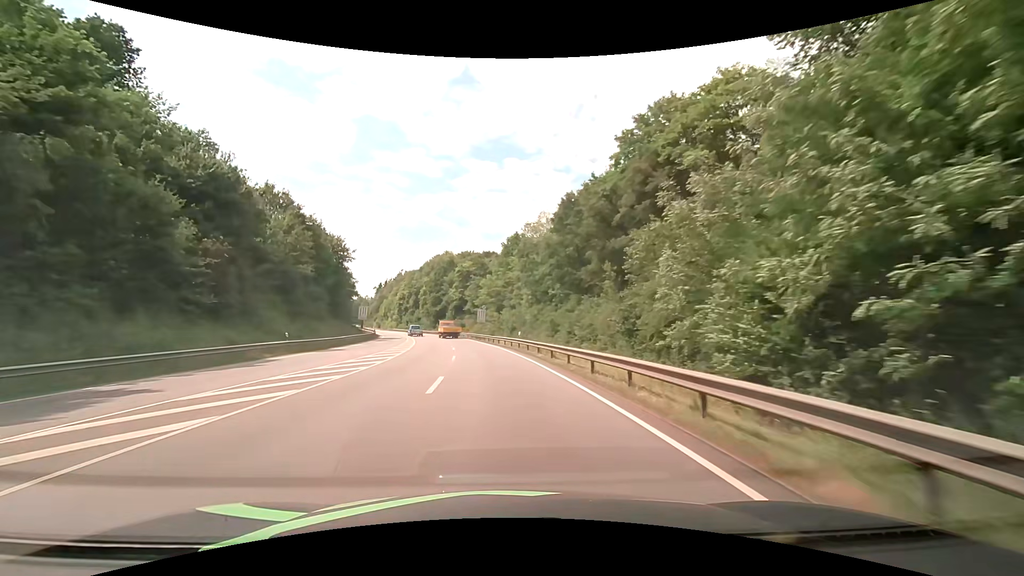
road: primary_link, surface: asphalt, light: Day
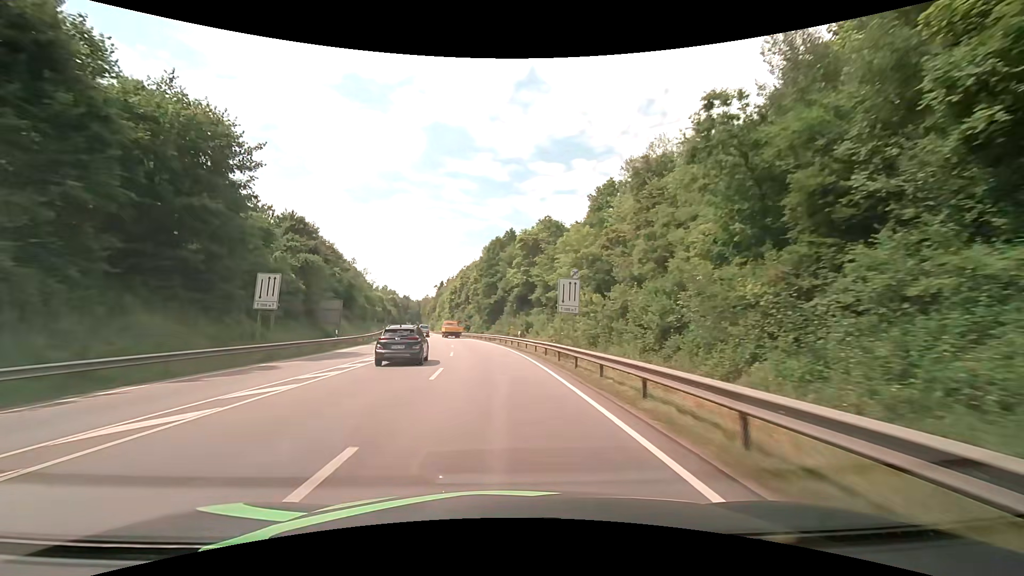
(-3.0, +45.8) m; -8°
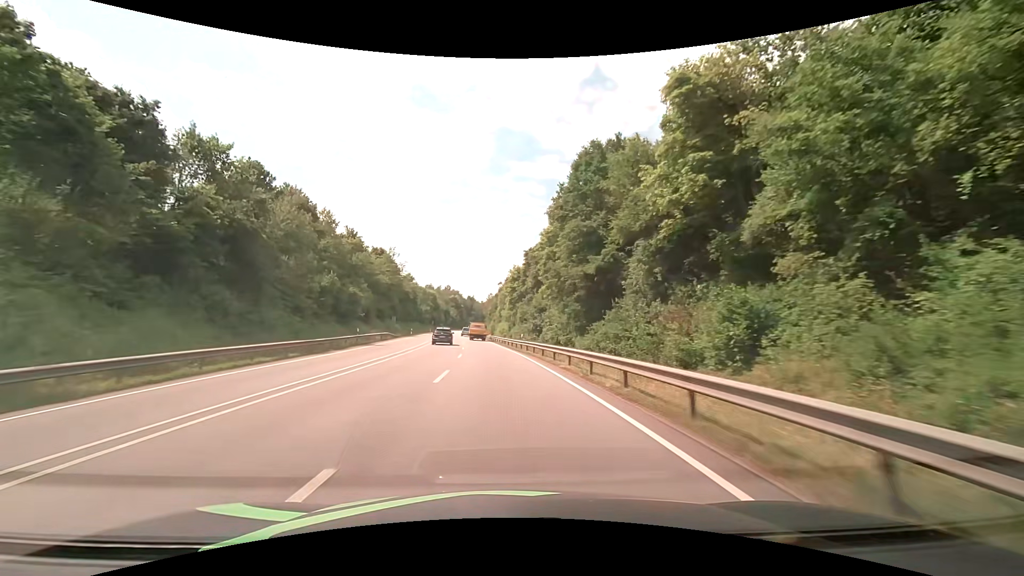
(-3.8, +49.7) m; -8°
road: primary
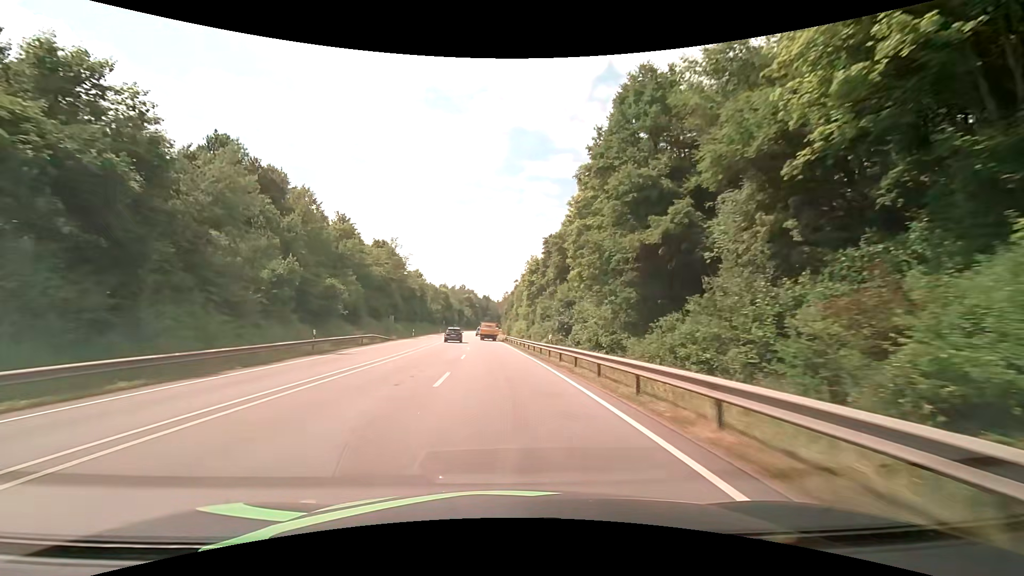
(-0.2, +13.1) m; -2°
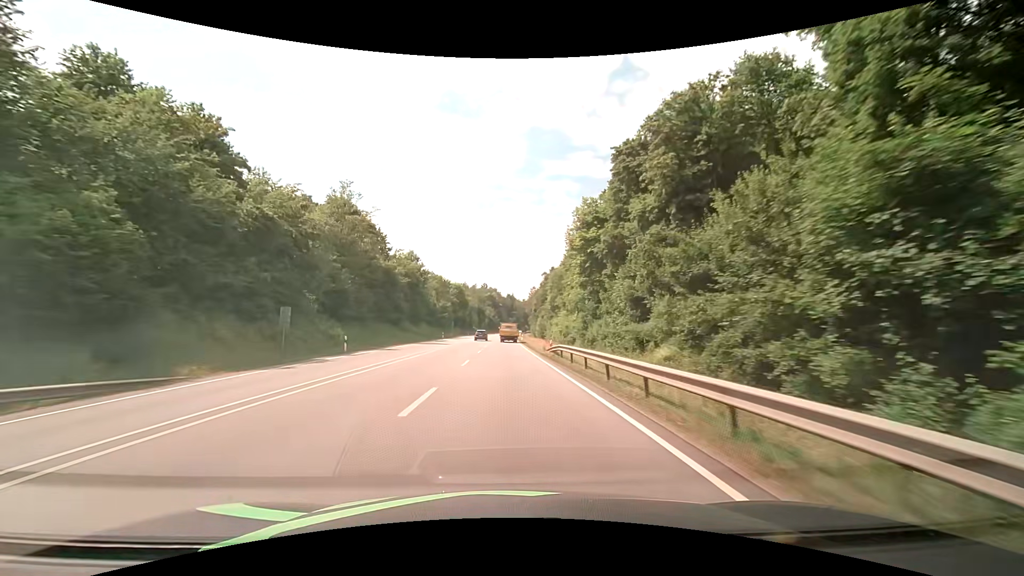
(-1.6, +40.8) m; -4°
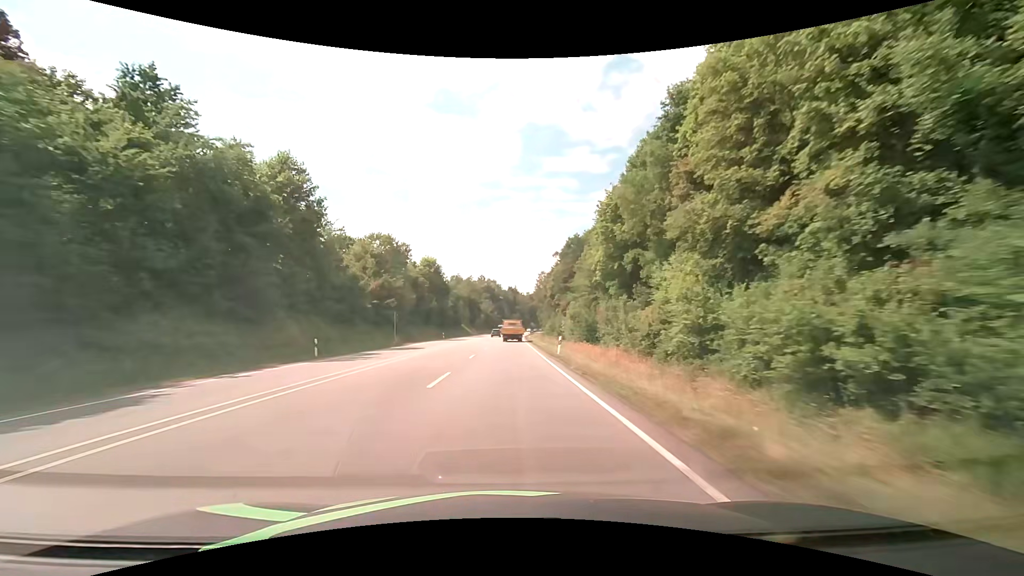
(-0.1, +57.0) m; 0°
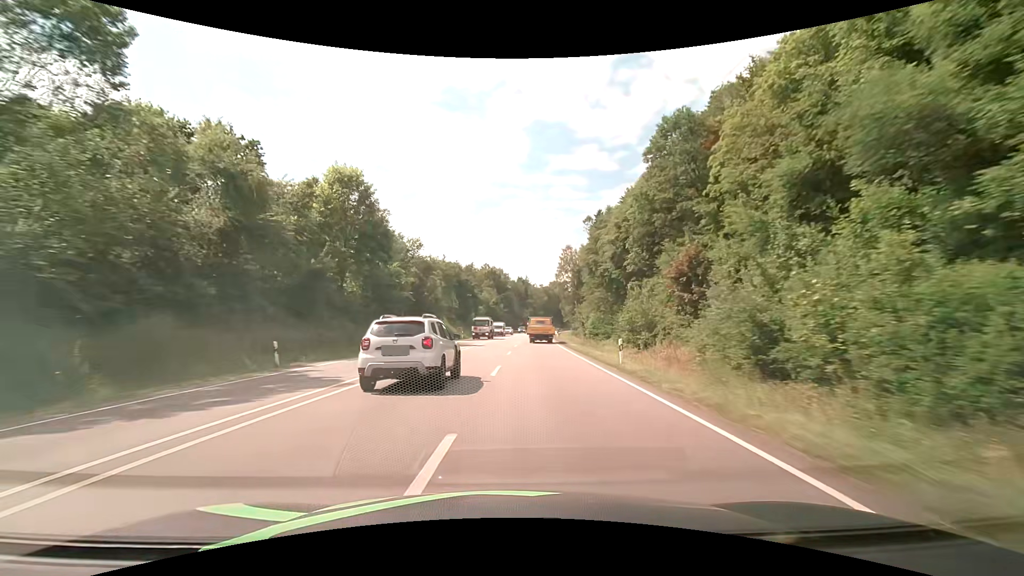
(-1.0, +58.3) m; -1°
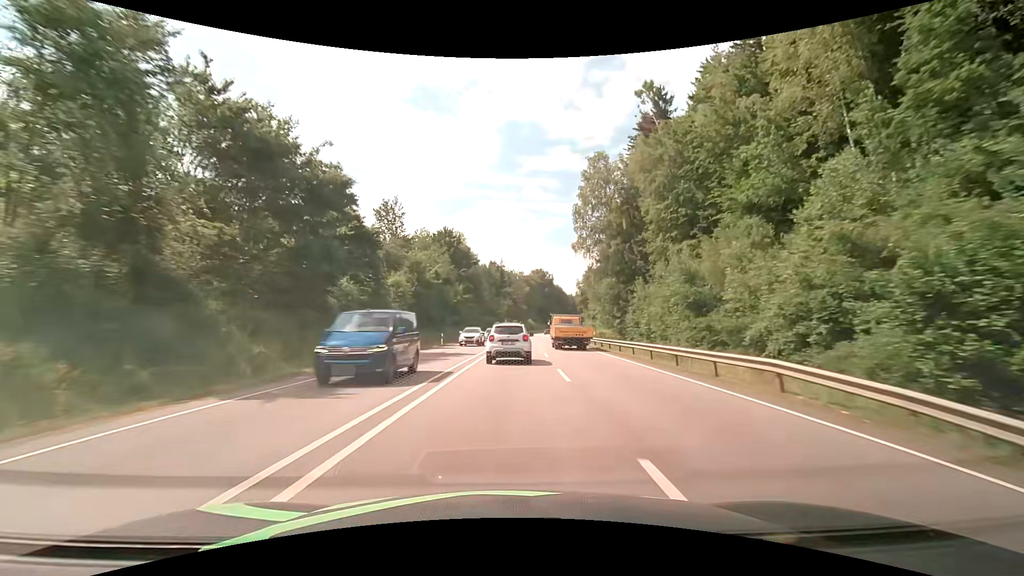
(+1.3, +74.1) m; +3°
(0, +10) (0, +20) (+1, +30) (+1, +40) (+2, +50) (+3, +60) (+3, +70) (+4, +80) (+5, +90) (+6, +100) m
